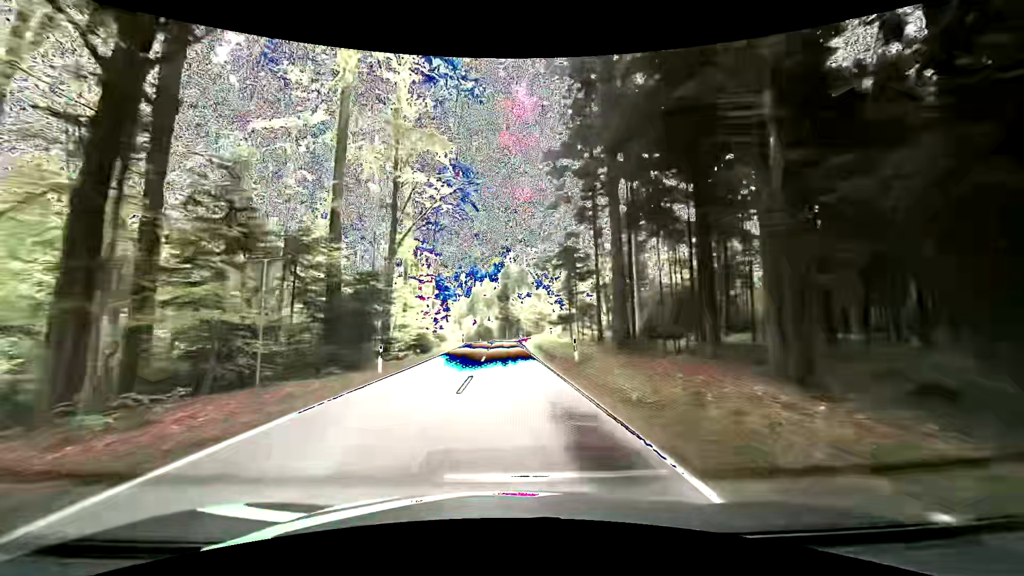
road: tertiary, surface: asphalt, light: Day
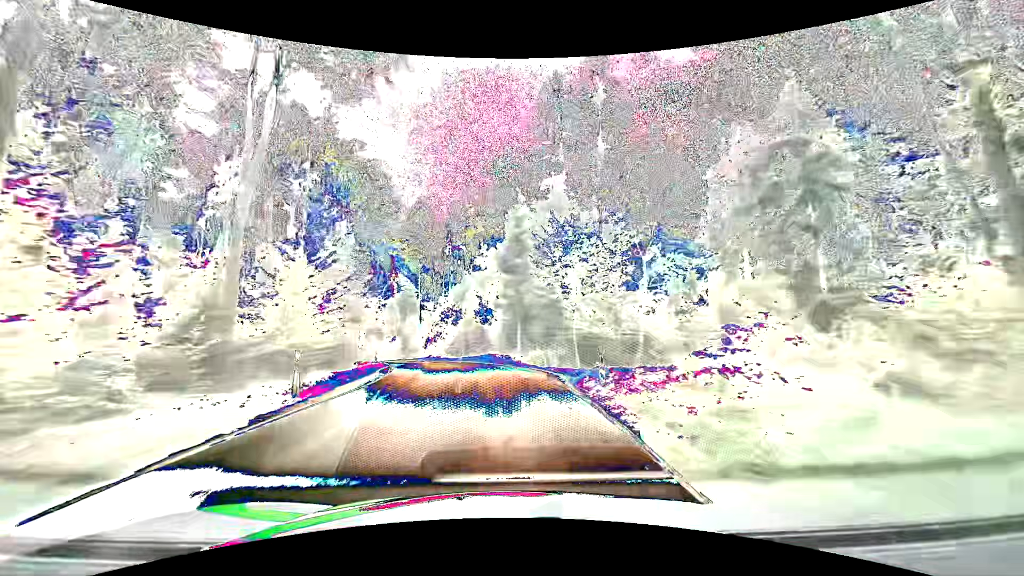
(-0.9, +47.5) m; -1°
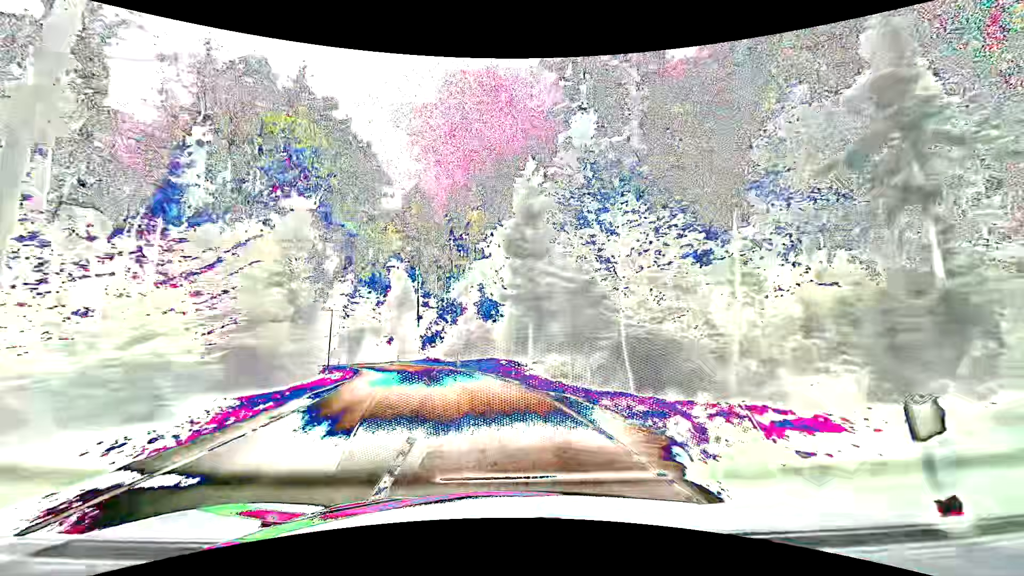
(0.0, +8.7) m; -1°
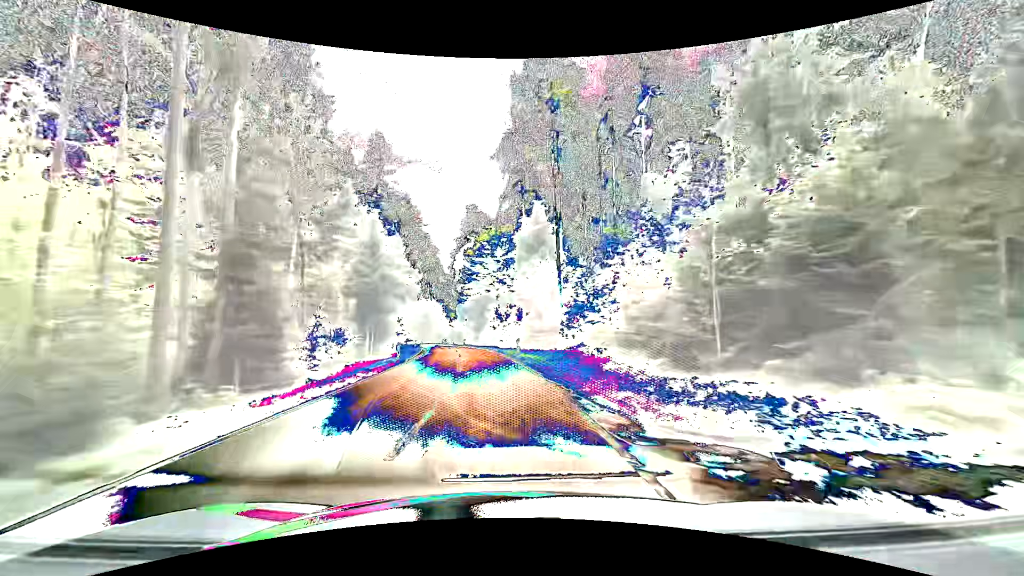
(-5.0, +33.4) m; -18°
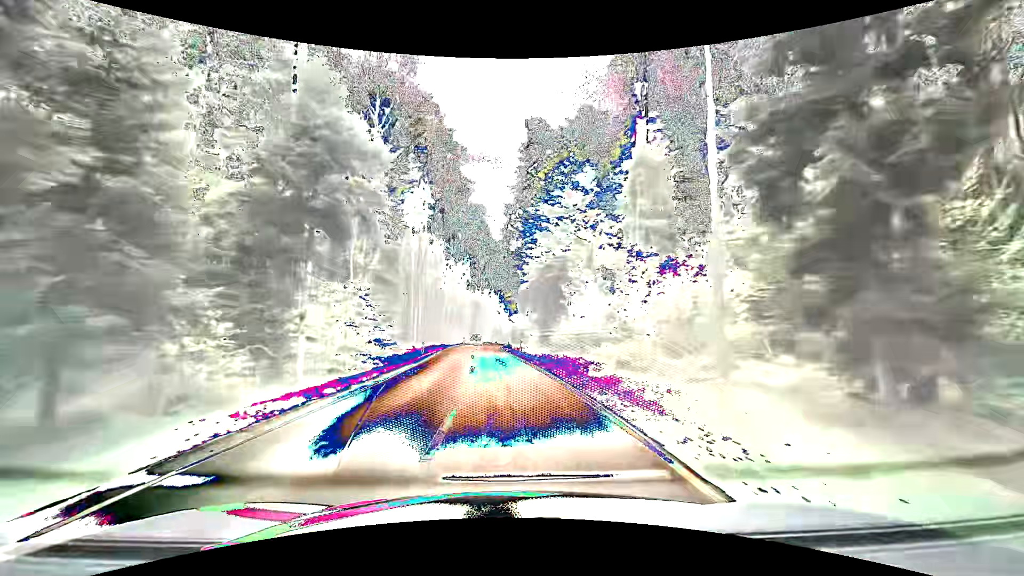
(-1.8, +36.8) m; -6°
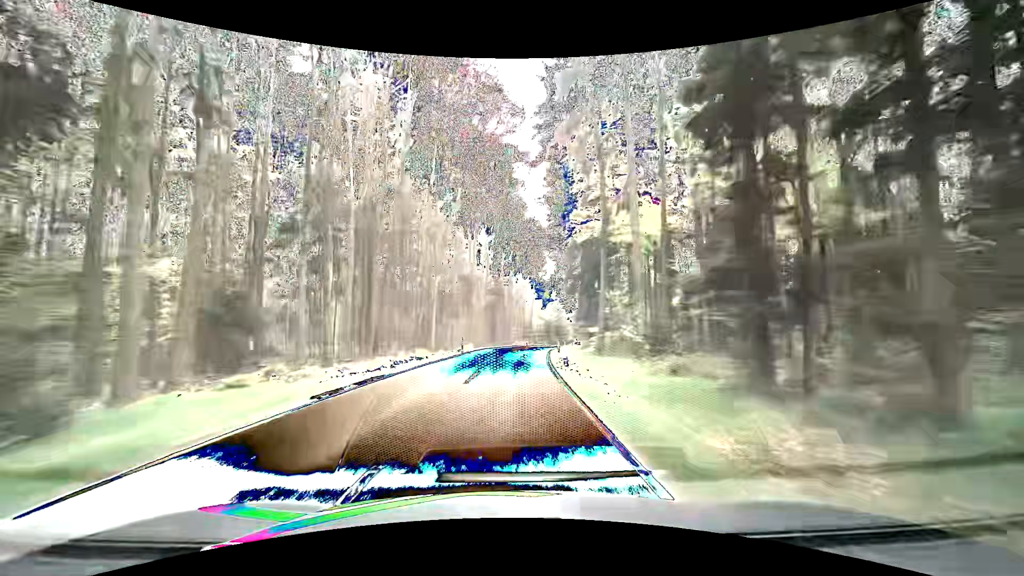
(-1.8, +40.6) m; -4°
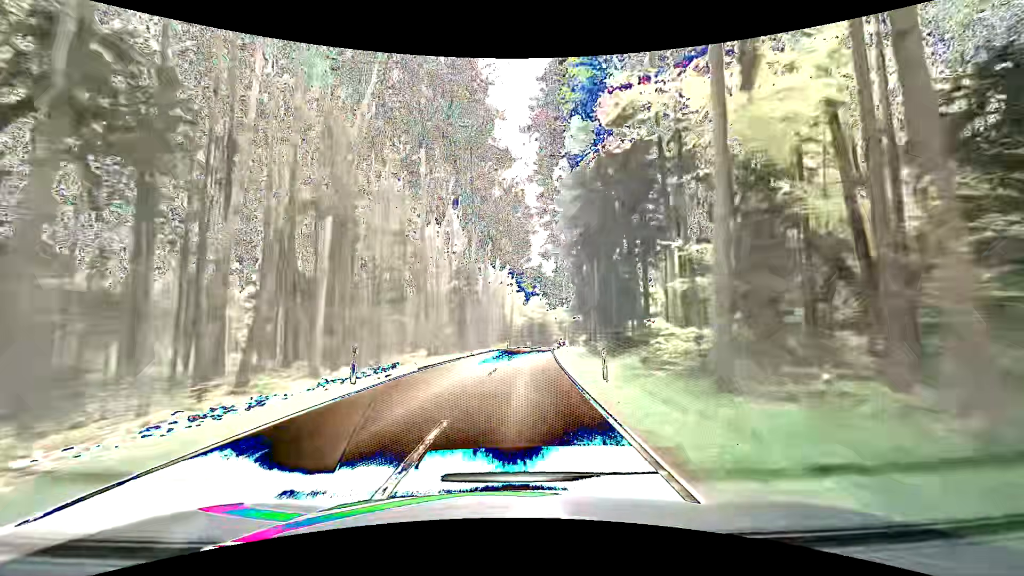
(+0.3, +21.6) m; +2°
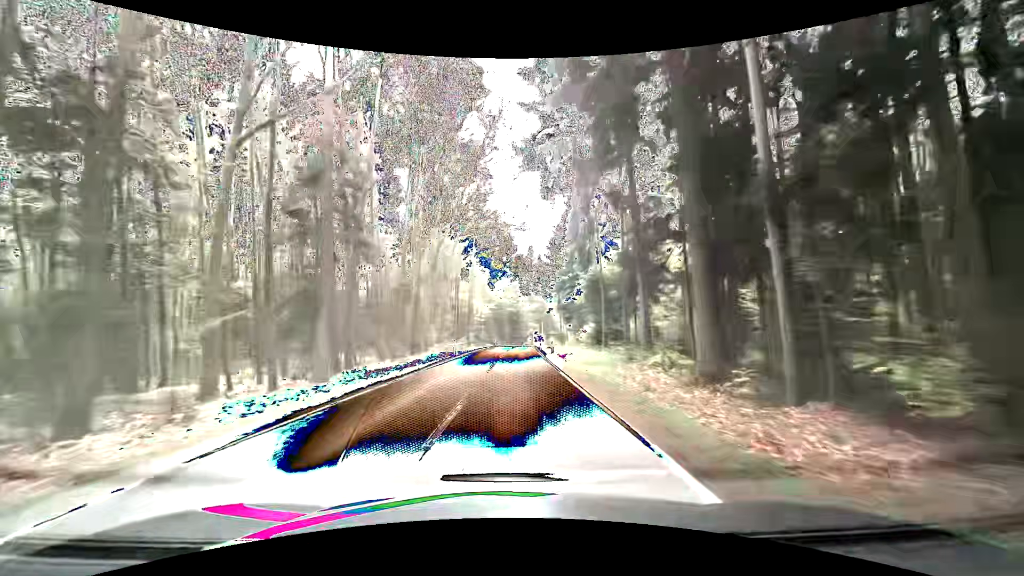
(+1.5, +33.9) m; +4°
(0, +10) (0, +20) (0, +30) (0, +40) (+1, +50) (+1, +60) (+2, +70) (+3, +80) (+4, +90) (+6, +100) m
